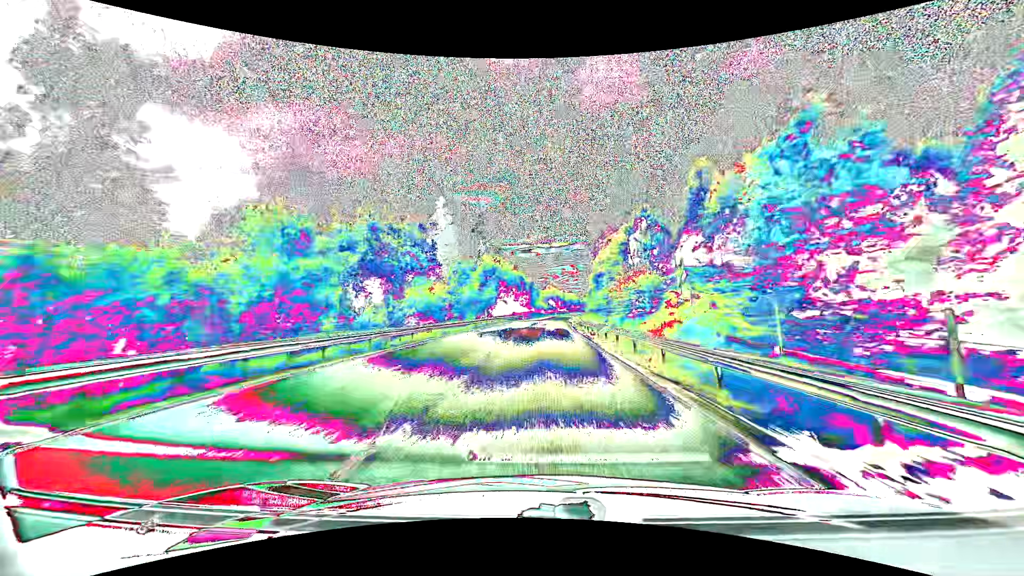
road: primary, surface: asphalt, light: Day
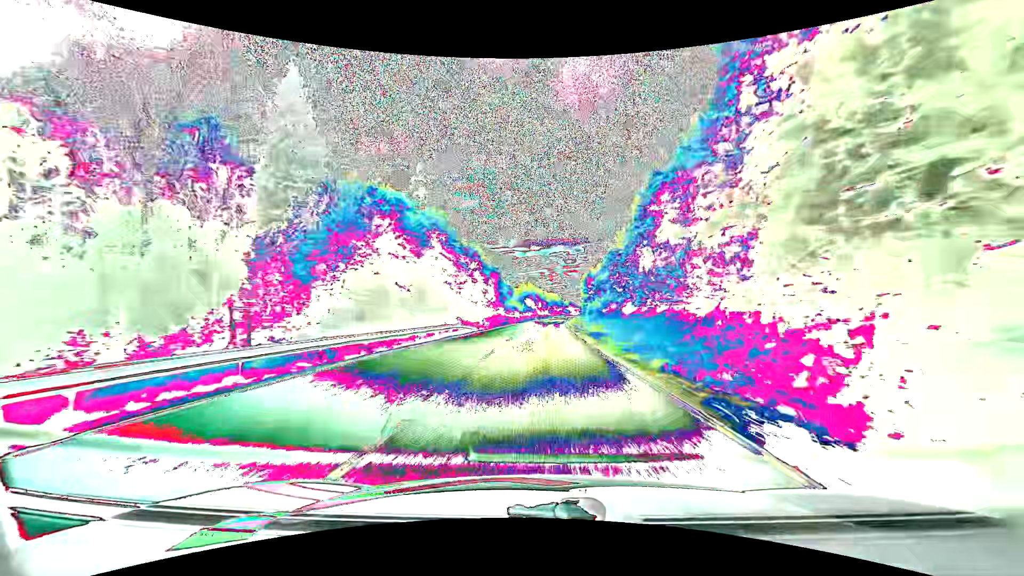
(+1.3, +58.2) m; +2°
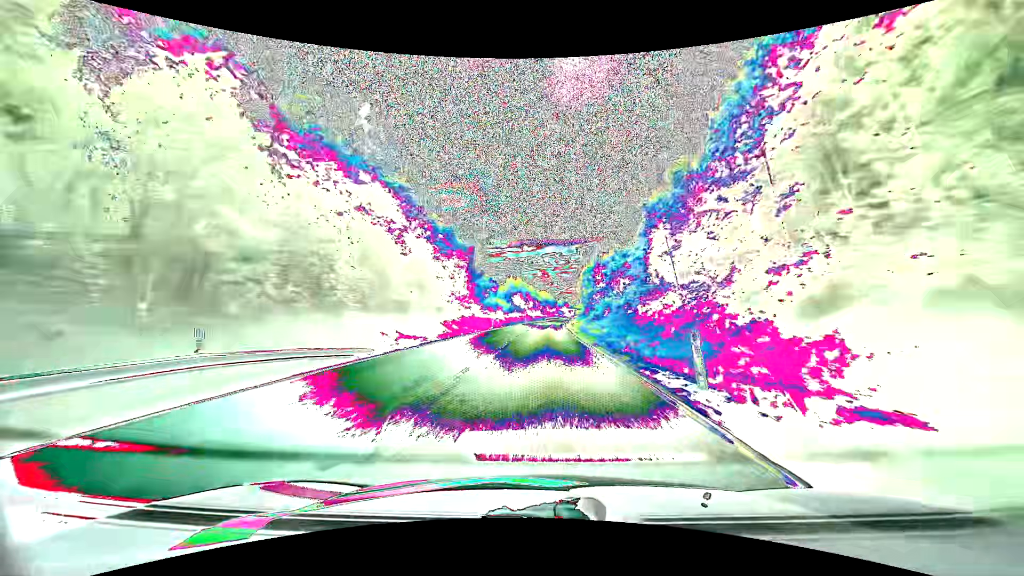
(+0.3, +29.4) m; +1°
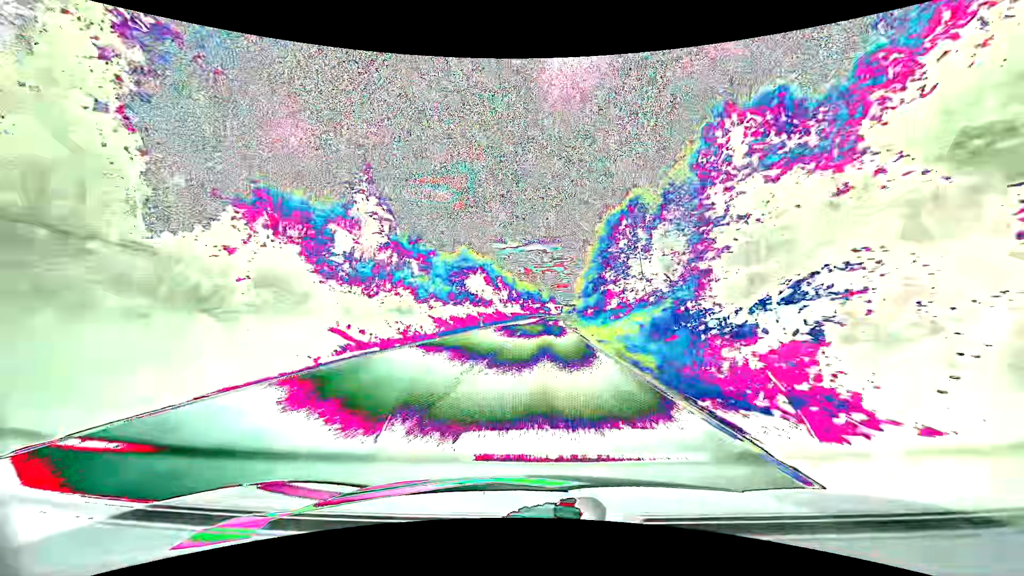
(+1.0, +59.9) m; +2°
